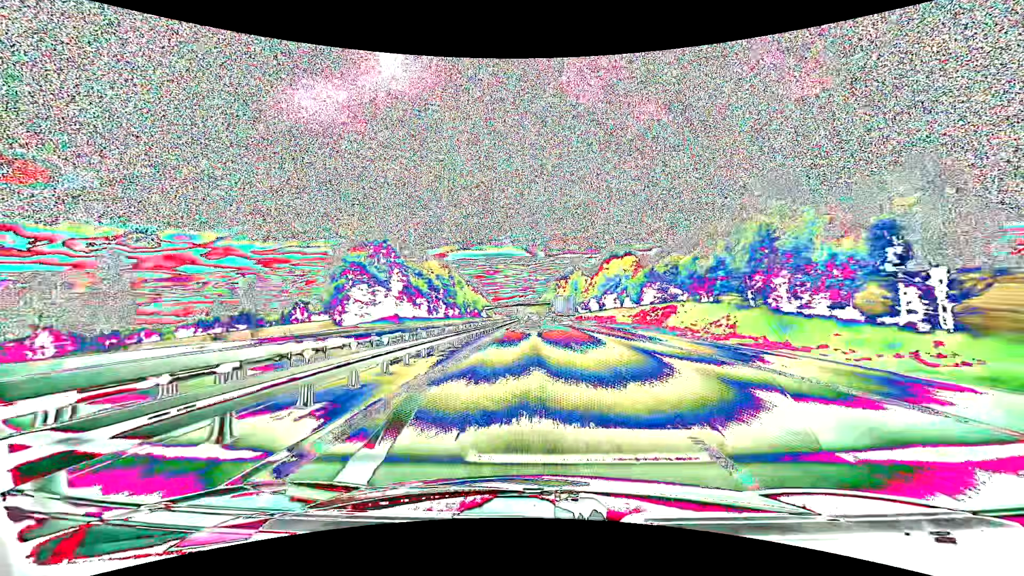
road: motorway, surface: asphalt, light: Day
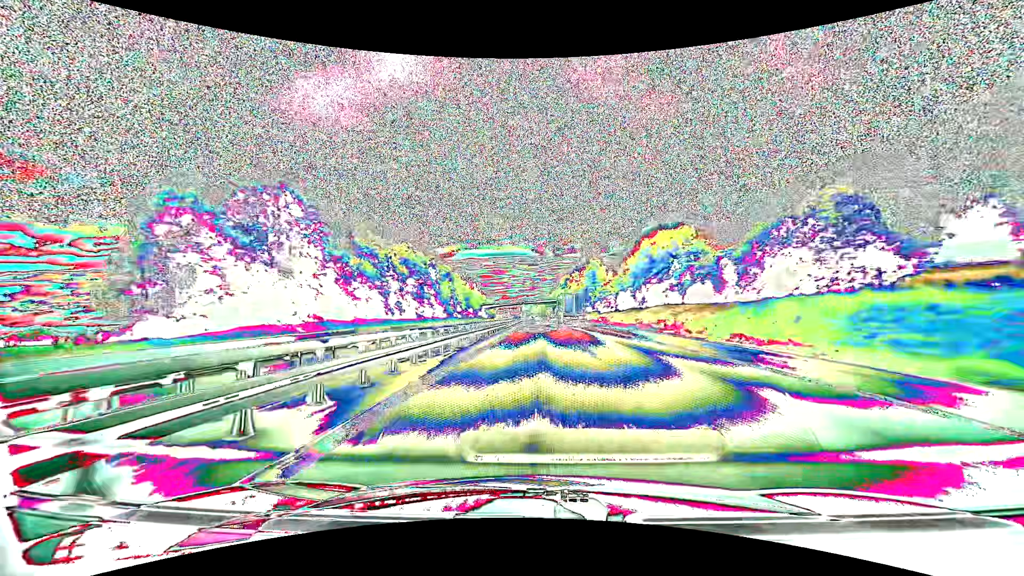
(-0.2, +37.9) m; -1°
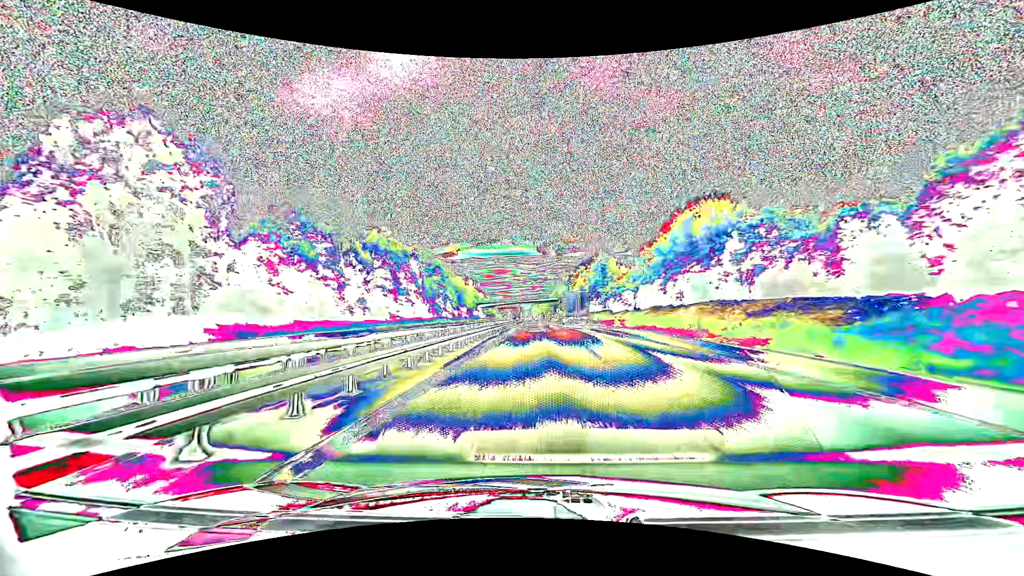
(-0.1, +19.0) m; 0°
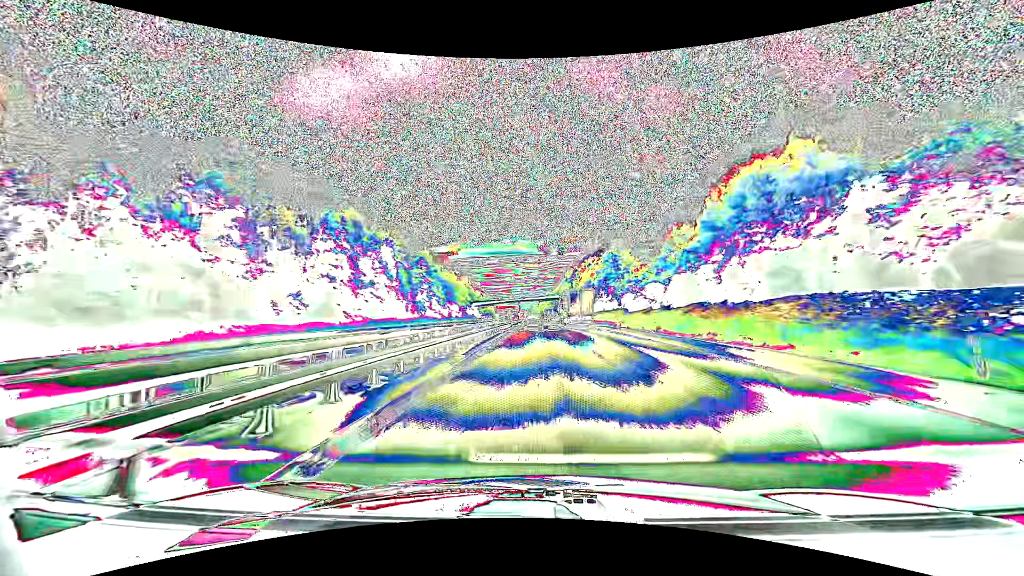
(0.0, +19.0) m; 0°
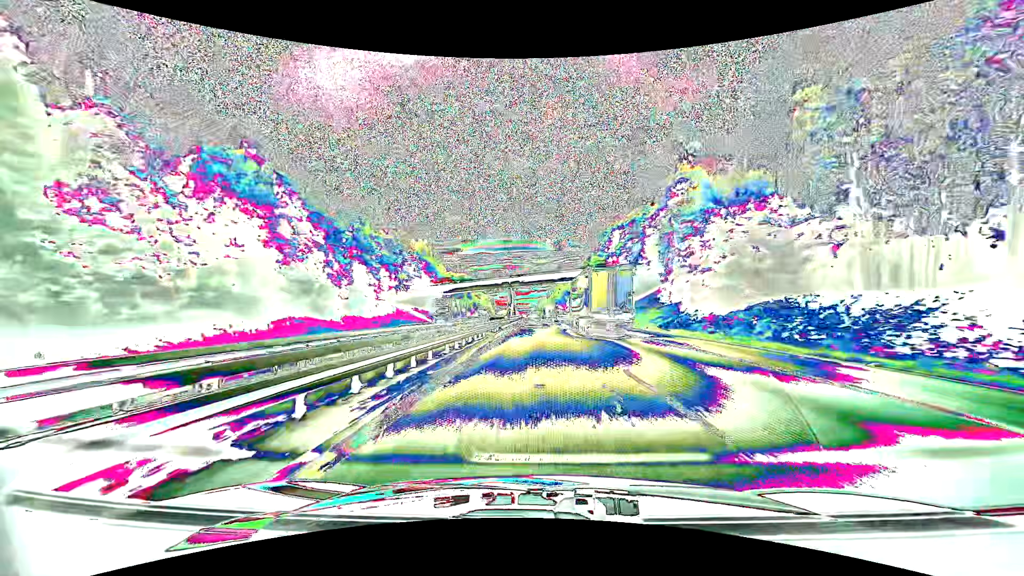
(-0.7, +95.7) m; -1°
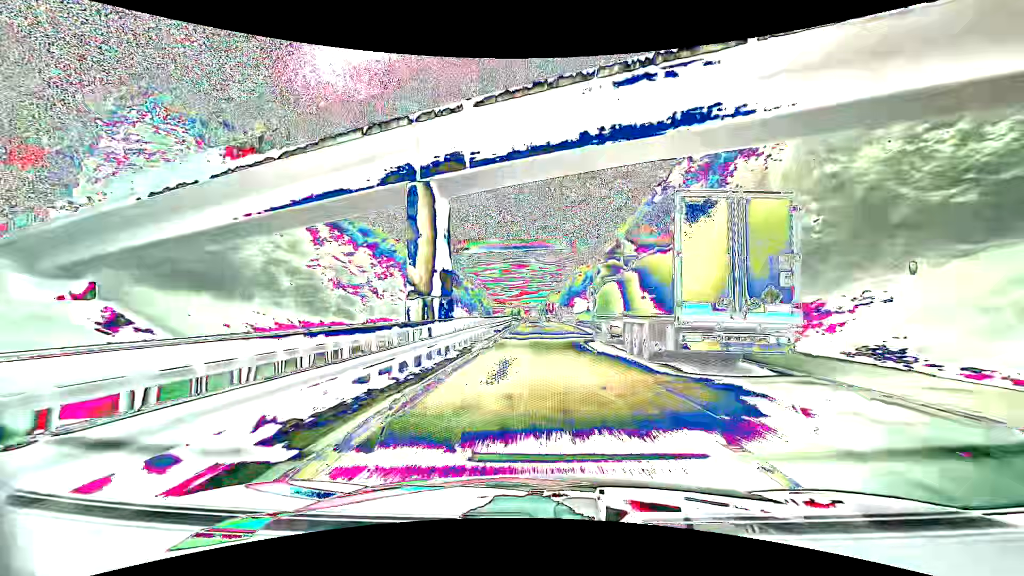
(-0.5, +77.5) m; -1°
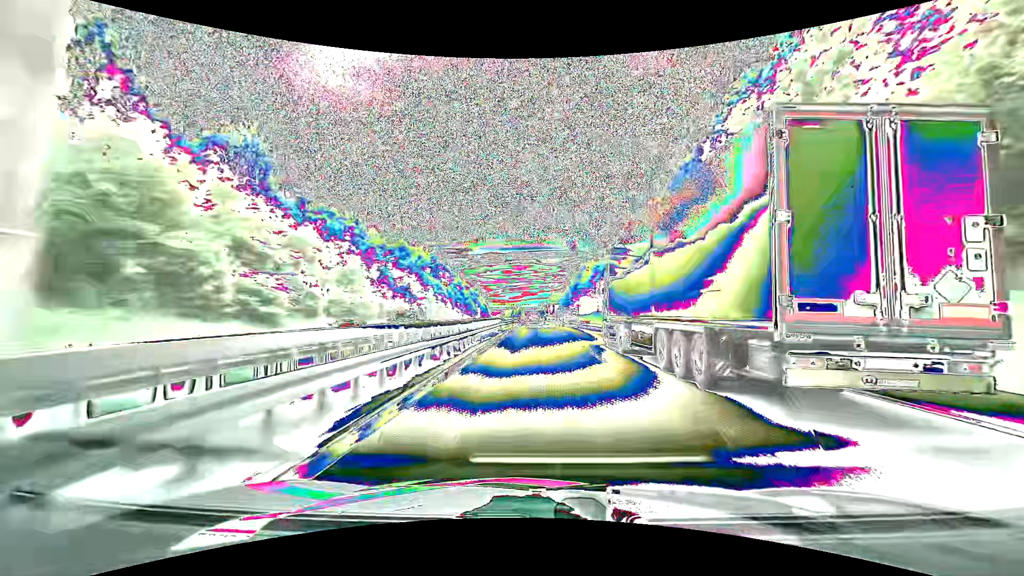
(0.0, +19.6) m; 0°
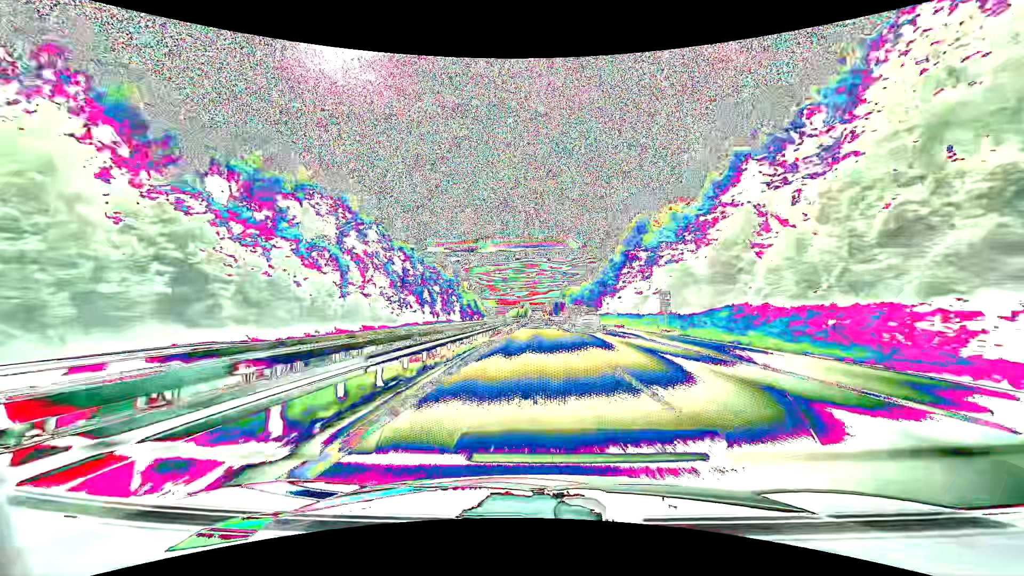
(-0.9, +79.2) m; -1°
(0, +10) (0, +20) (0, +30) (0, +40) (0, +50) (0, +60) (-1, +70) (-1, +80) (-1, +90) (-1, +100) m
